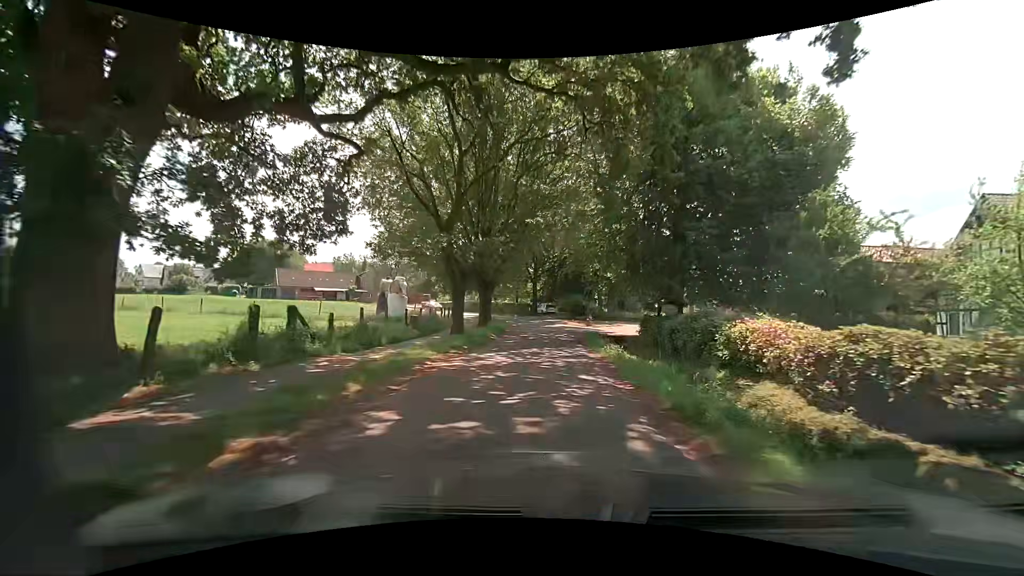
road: residential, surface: asphalt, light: Day
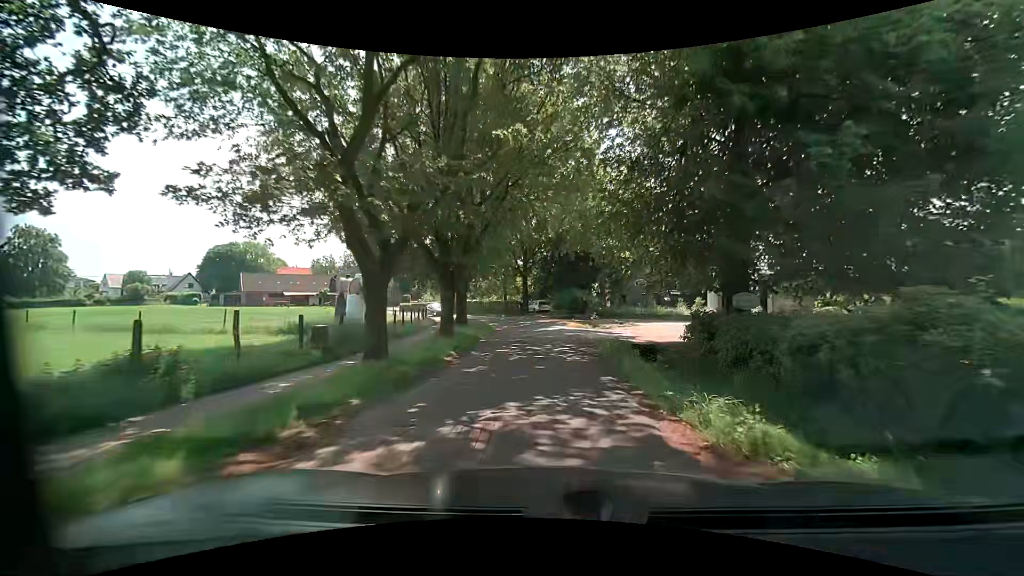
(-0.1, +9.9) m; +1°
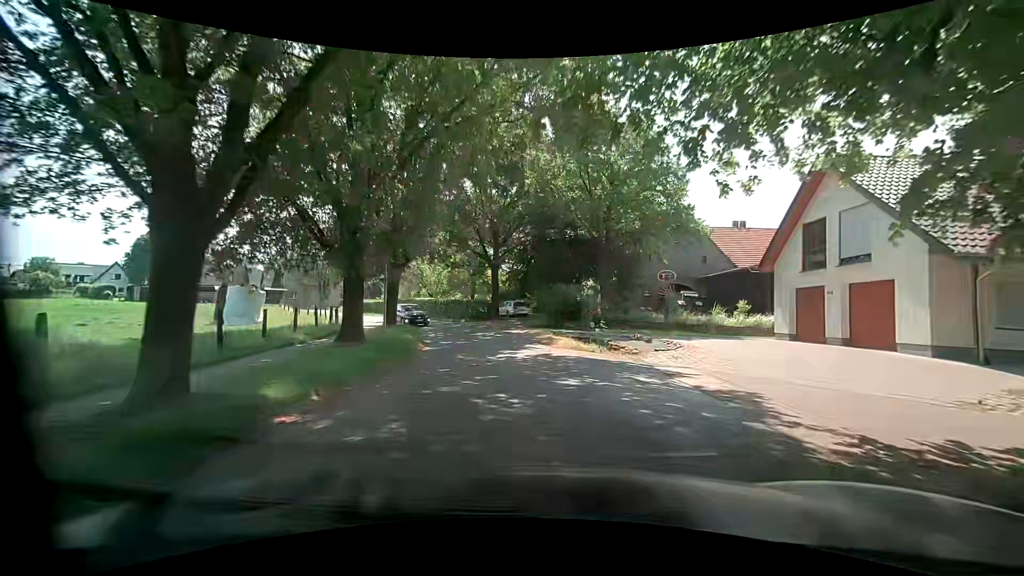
(+0.1, +15.0) m; 0°
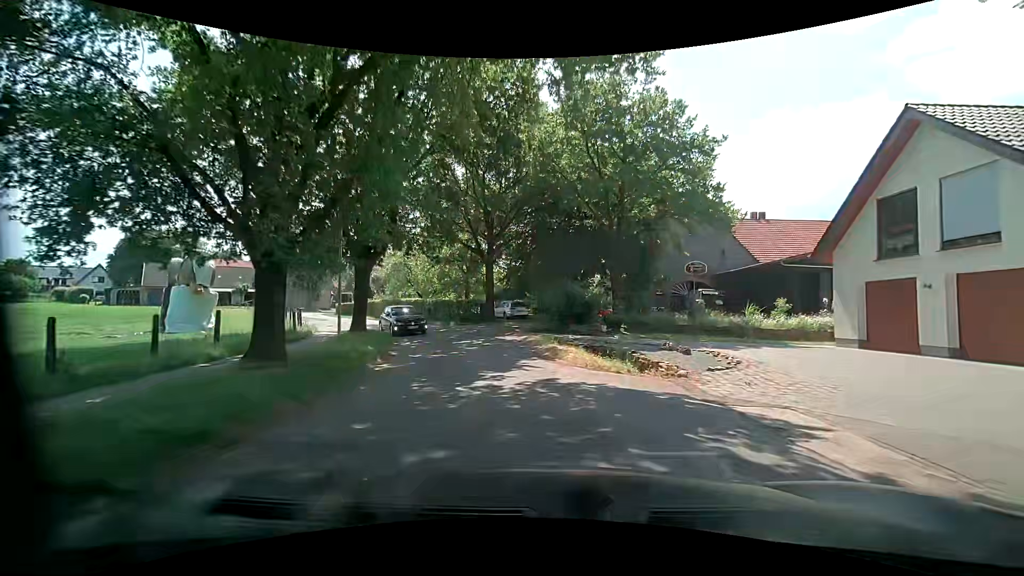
(0.0, +5.0) m; 0°
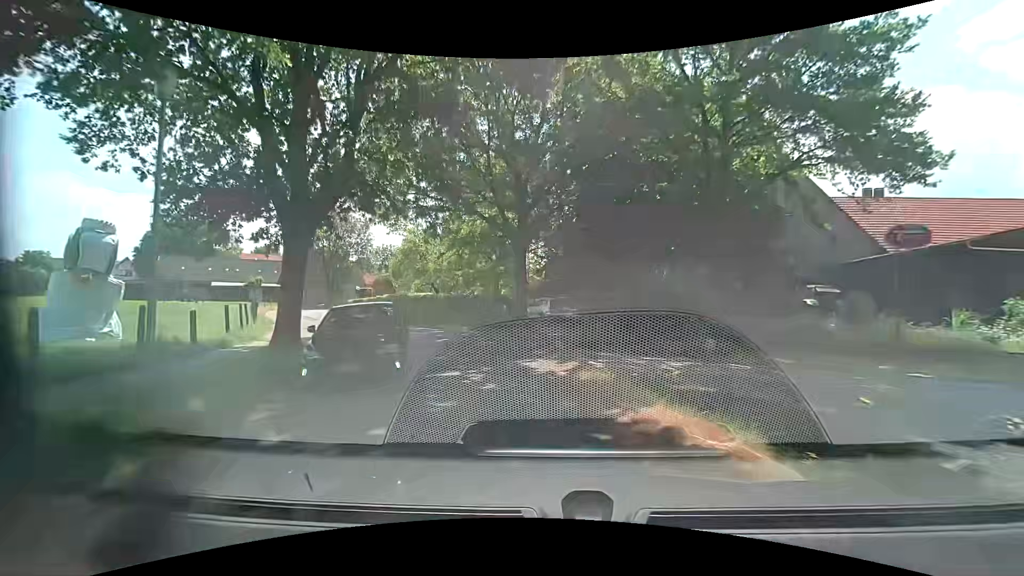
(-0.2, +10.0) m; -2°
